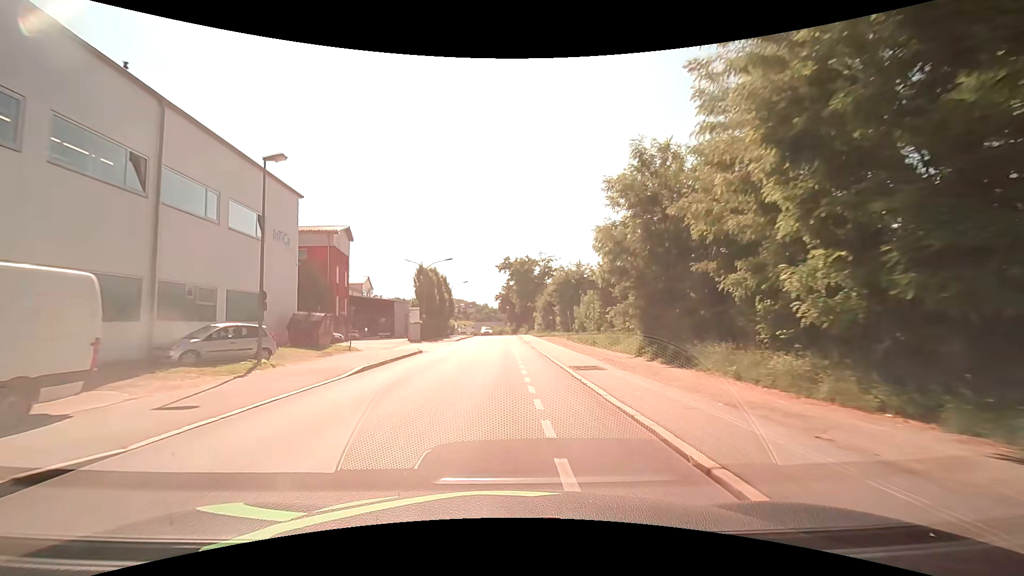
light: Day
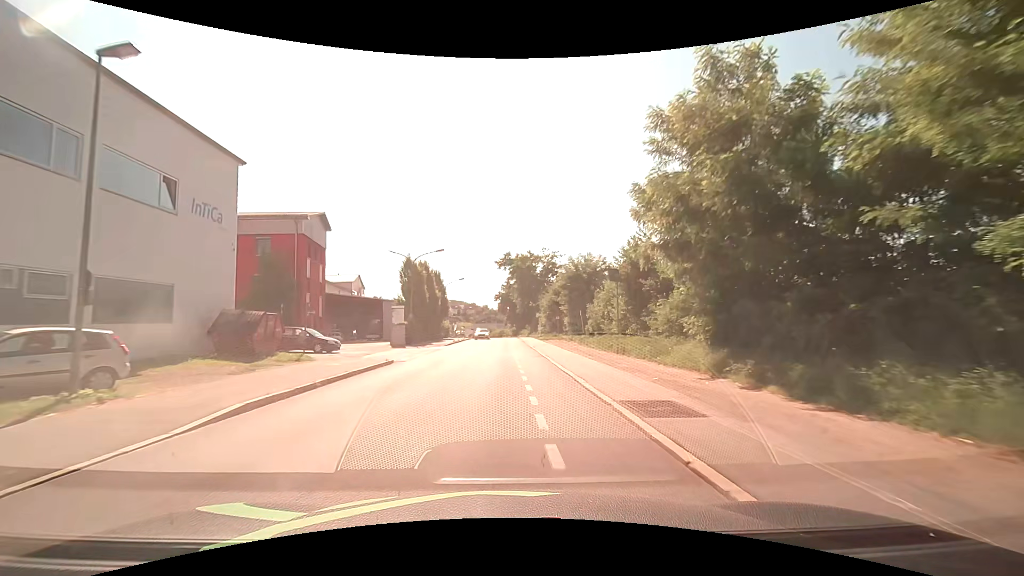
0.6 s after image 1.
(0.0, +7.5) m; 0°
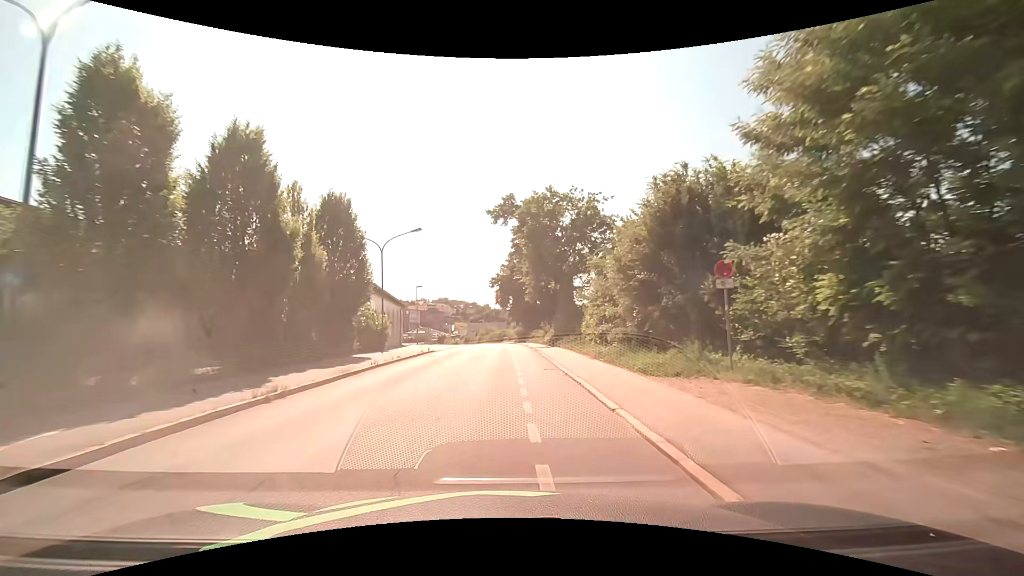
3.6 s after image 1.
(-0.1, +37.6) m; 0°
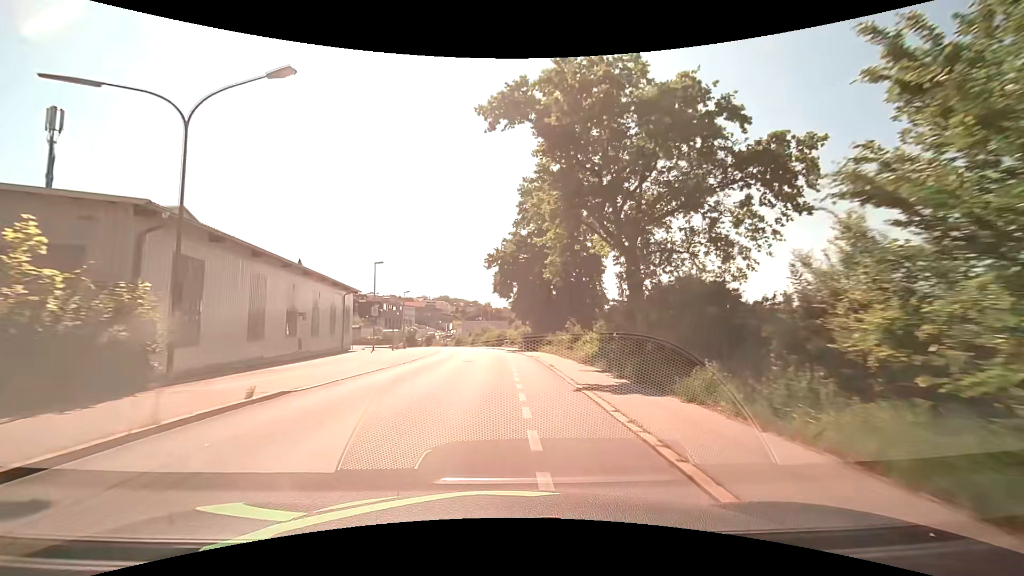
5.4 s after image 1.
(-0.1, +22.7) m; -1°
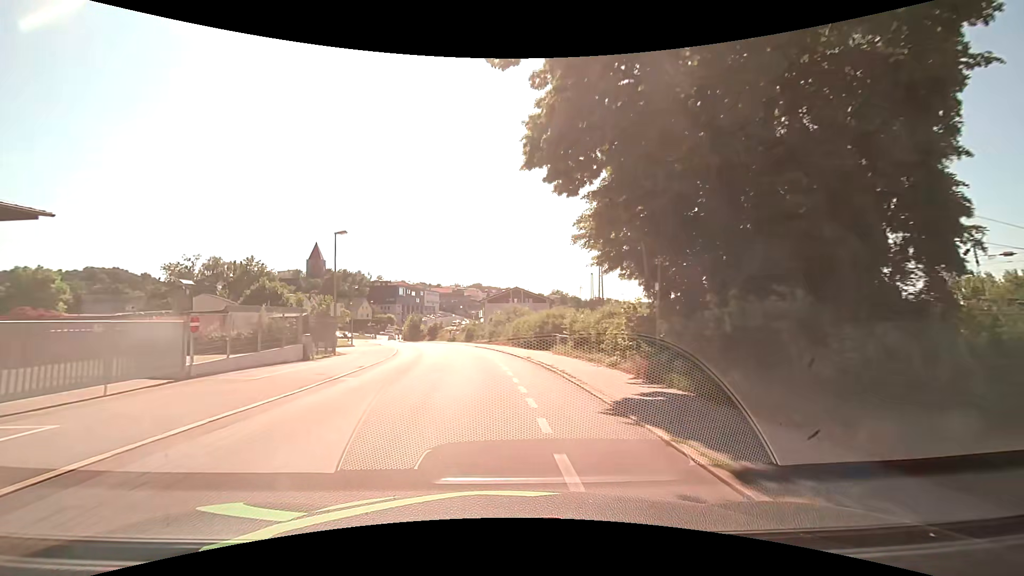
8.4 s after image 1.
(-0.8, +38.4) m; -4°
(0, +10) (-1, +20) (-2, +30) (-4, +40) (-6, +49) (-9, +59) (-12, +69) (-15, +78) (-18, +88) (-21, +97) m
